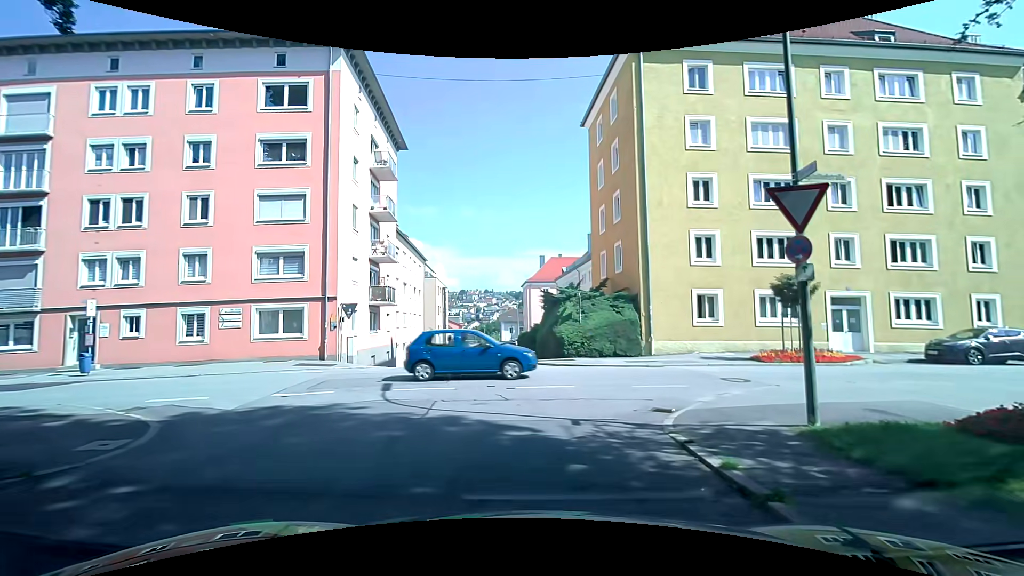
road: residential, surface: asphalt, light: Day
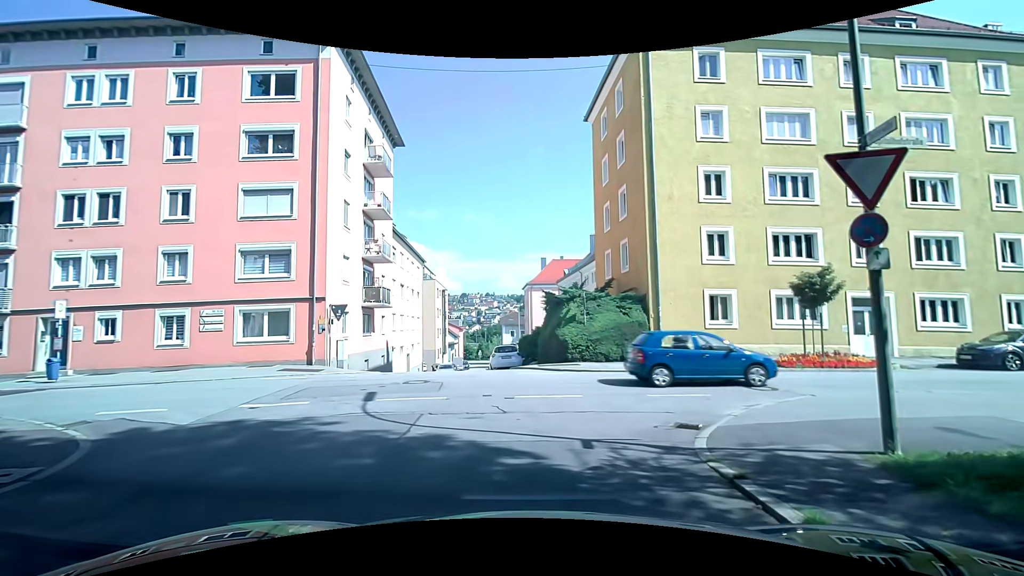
(0.0, +1.4) m; -2°
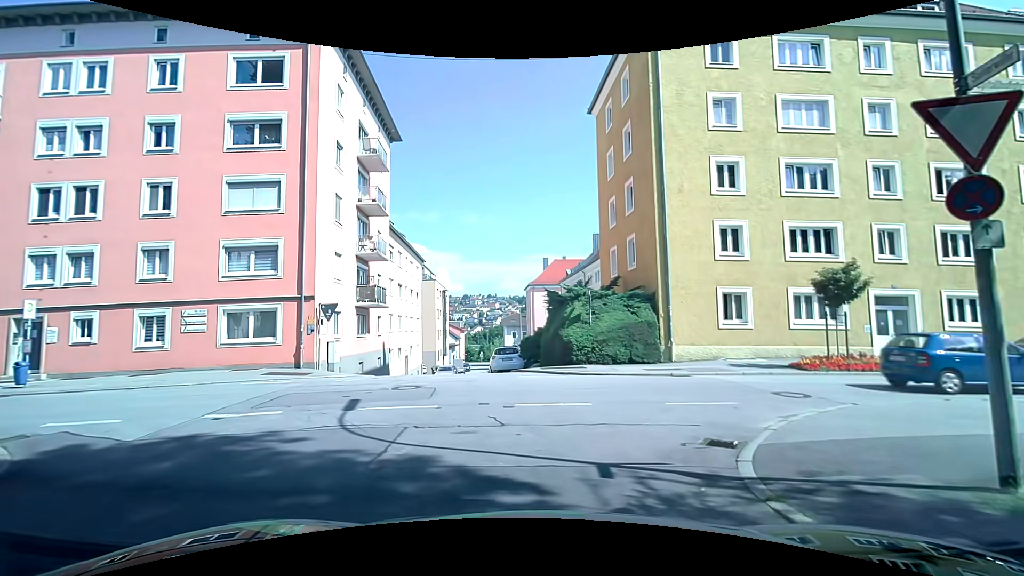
(0.0, +1.3) m; +1°
